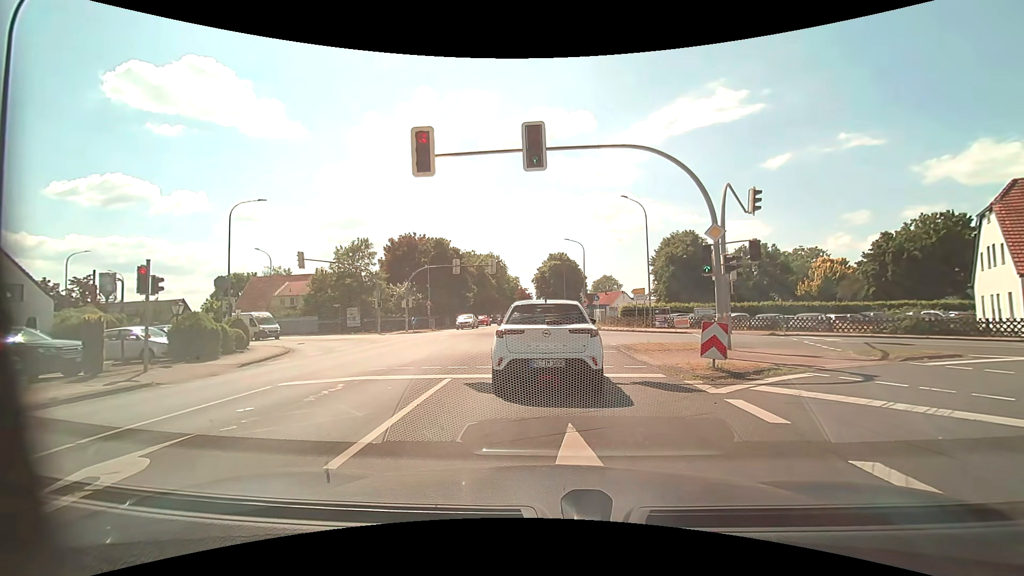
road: tertiary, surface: asphalt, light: Day
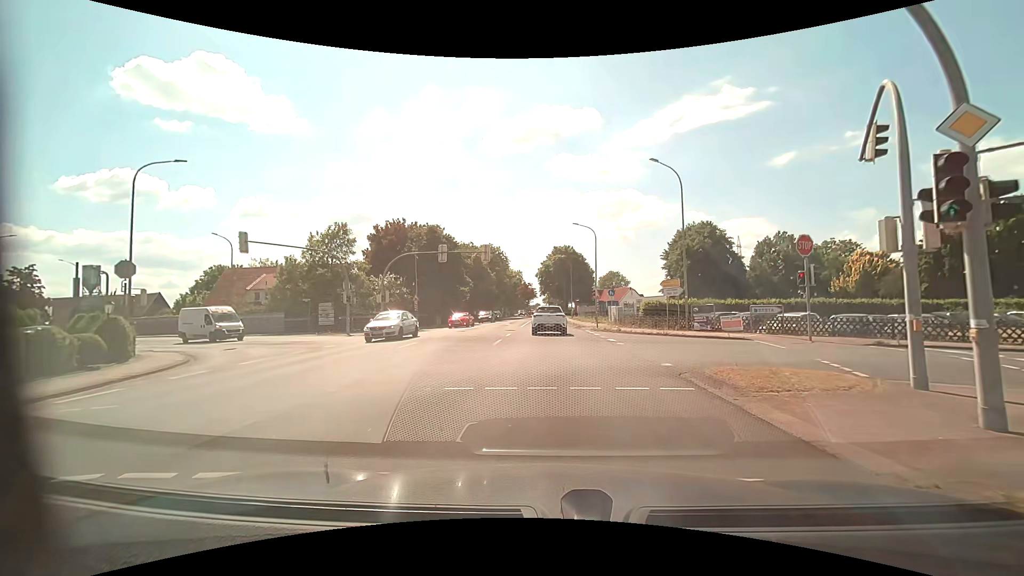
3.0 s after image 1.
(+0.2, +8.5) m; +2°
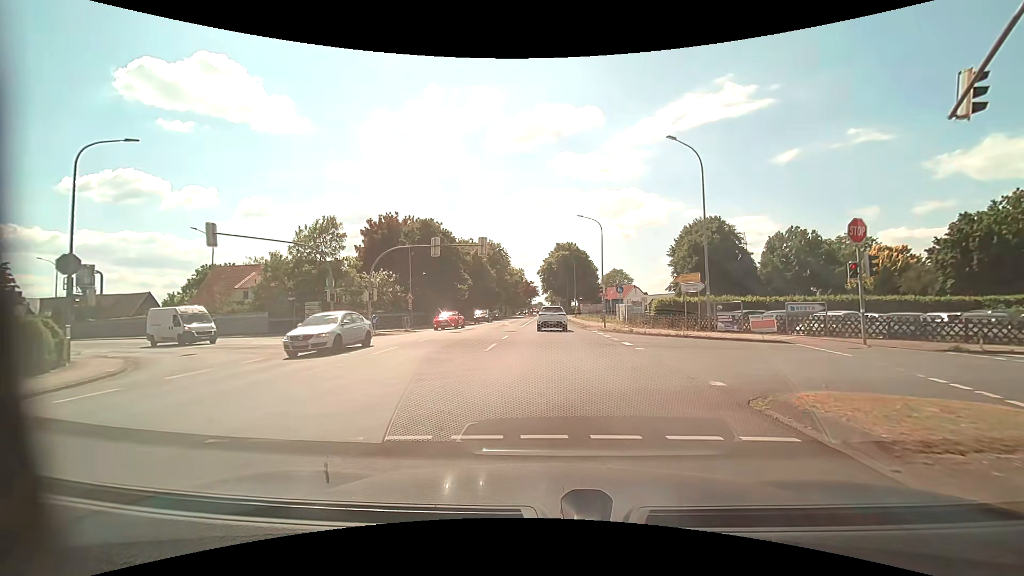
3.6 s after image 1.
(0.0, +3.4) m; 0°
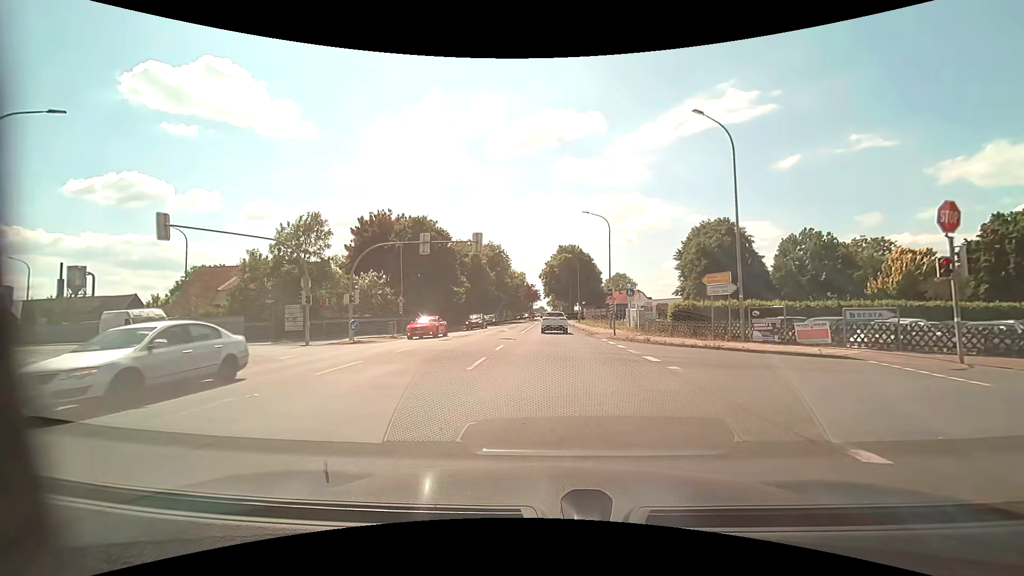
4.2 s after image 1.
(-0.1, +3.9) m; -1°
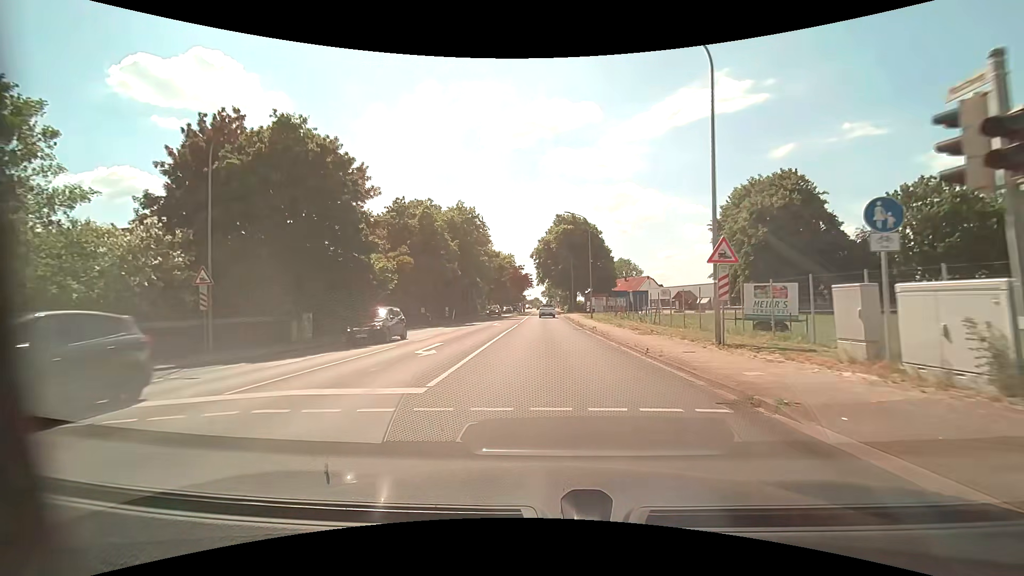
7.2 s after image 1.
(+0.2, +26.7) m; +1°
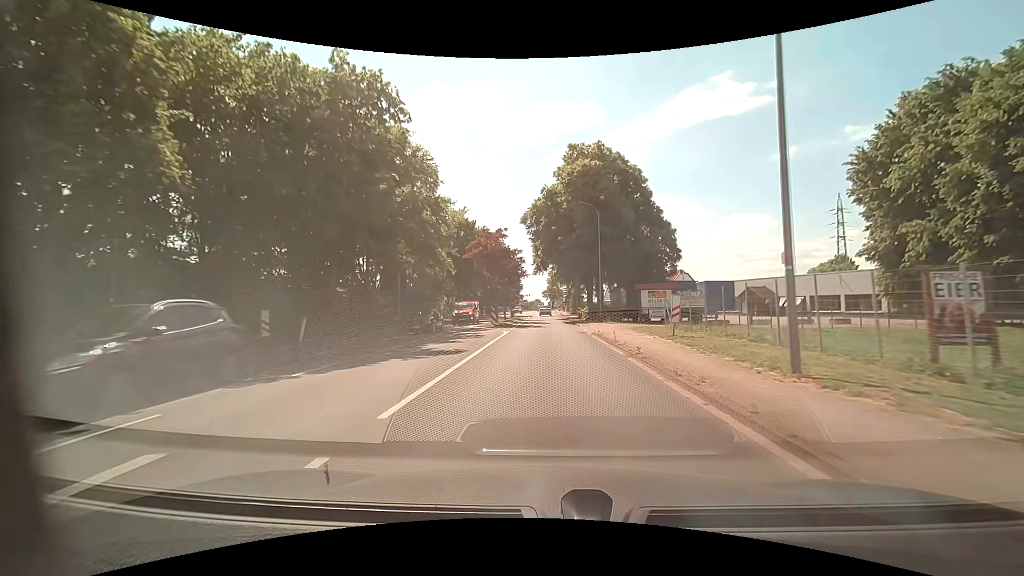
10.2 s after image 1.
(-0.2, +35.9) m; 0°
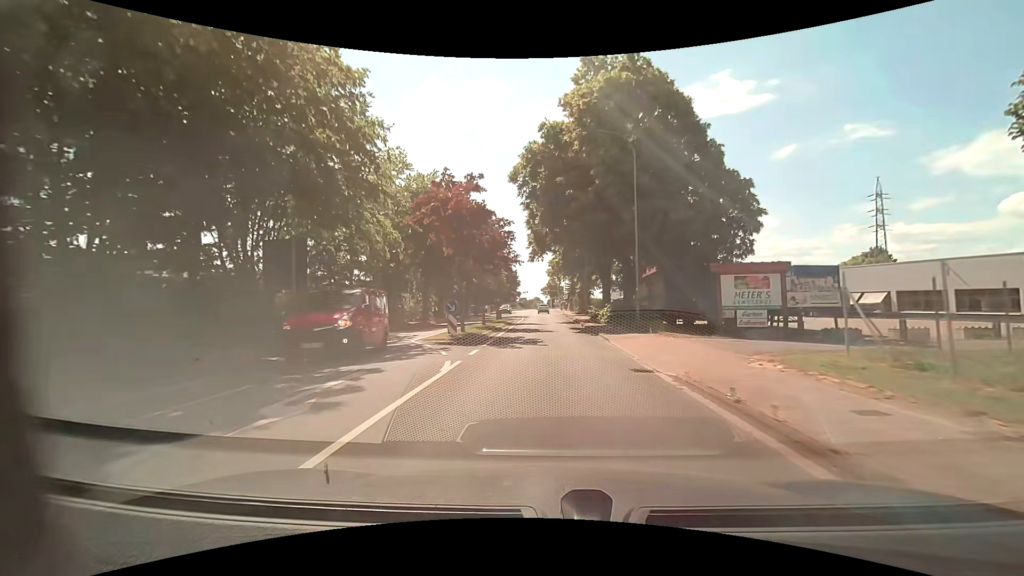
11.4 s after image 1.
(0.0, +15.7) m; 0°
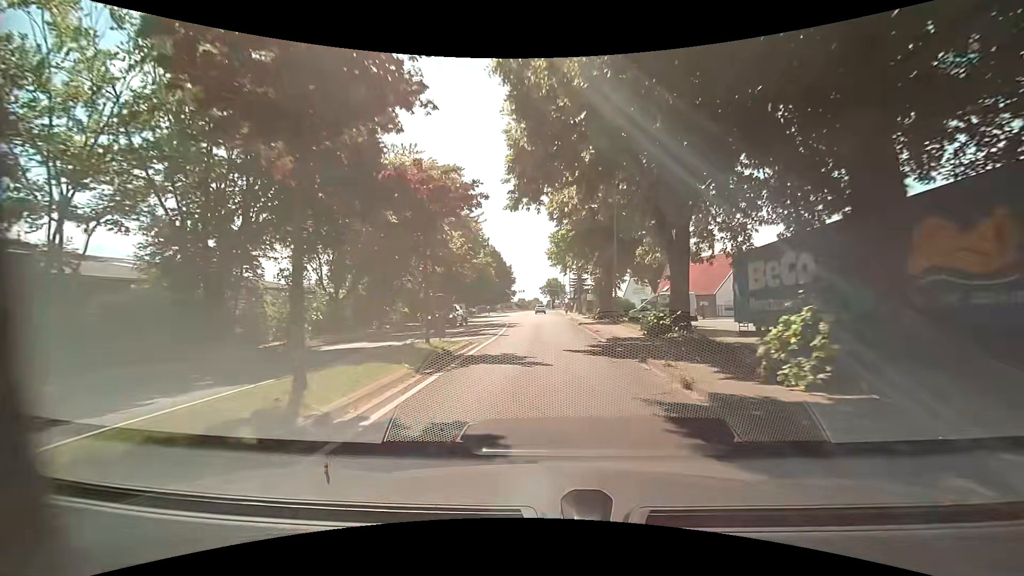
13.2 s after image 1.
(0.0, +22.6) m; 0°
(0, +10) (0, +20) (0, +30) (-1, +40) (-1, +50) (-1, +60) (-2, +70) (-2, +80) (-2, +90) (-3, +100) m
